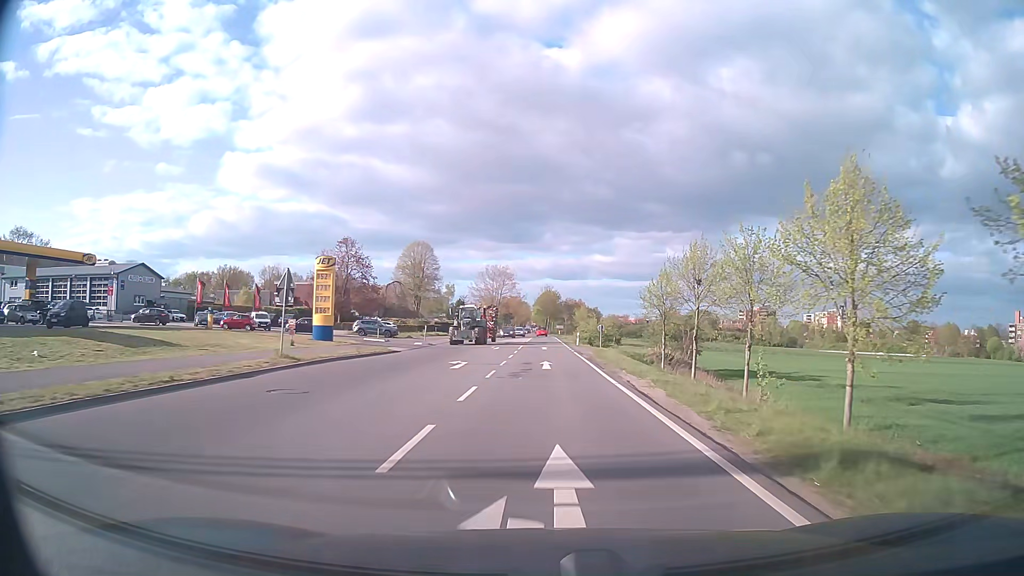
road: secondary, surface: asphalt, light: Day
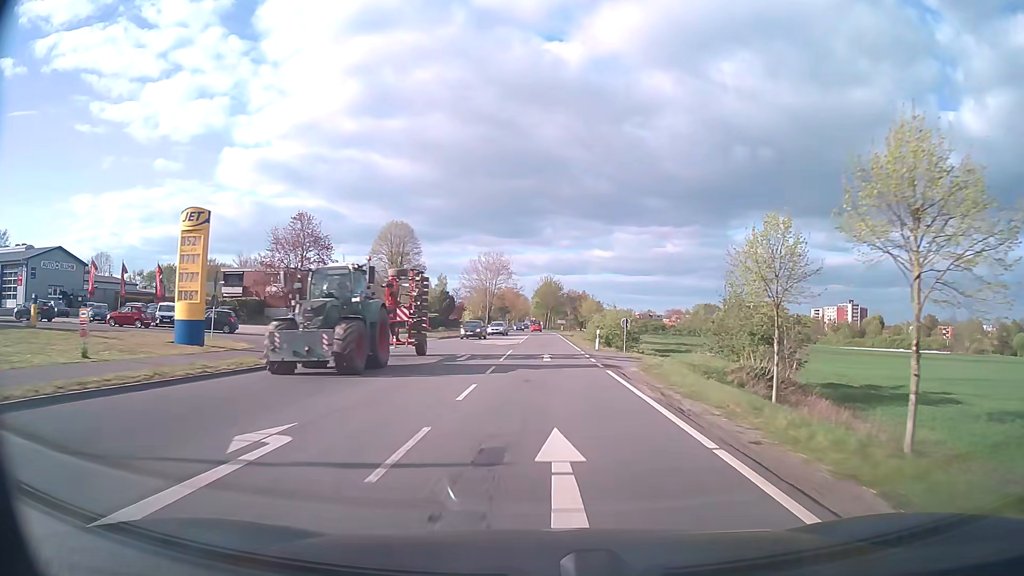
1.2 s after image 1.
(0.0, +18.9) m; 0°
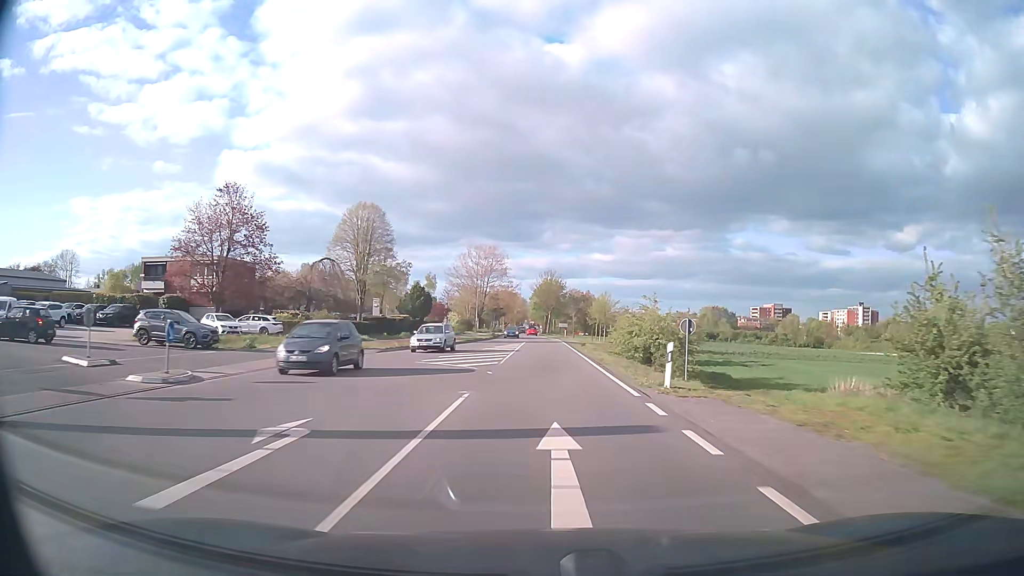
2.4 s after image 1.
(0.0, +19.7) m; 0°
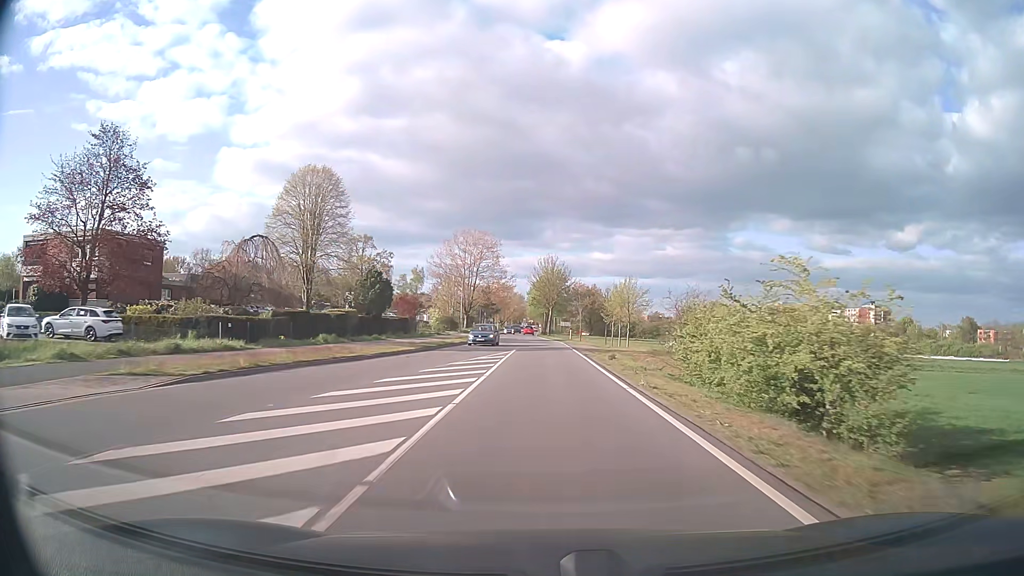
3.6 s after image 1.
(0.0, +20.2) m; 0°
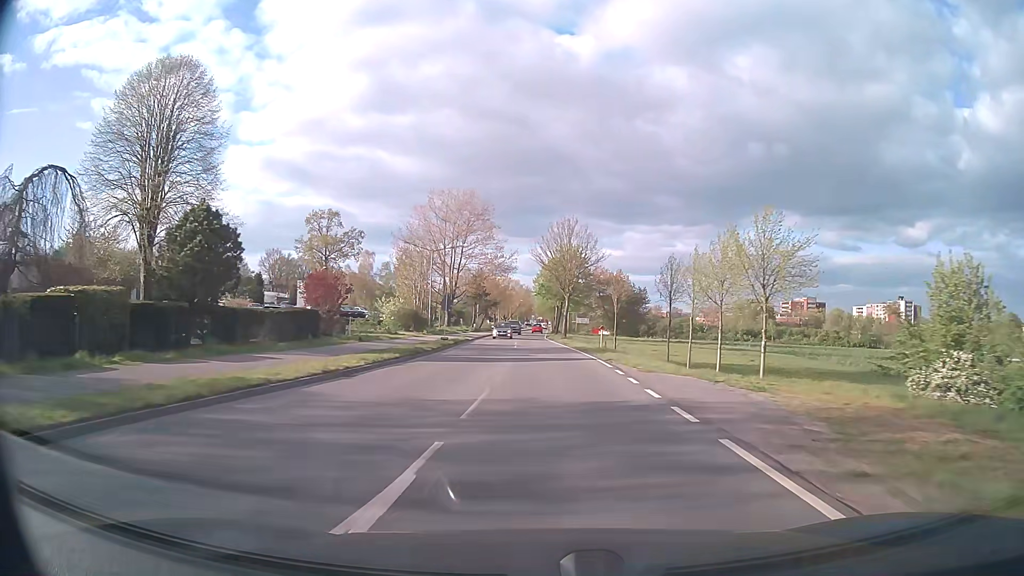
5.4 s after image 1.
(-0.1, +30.9) m; -1°
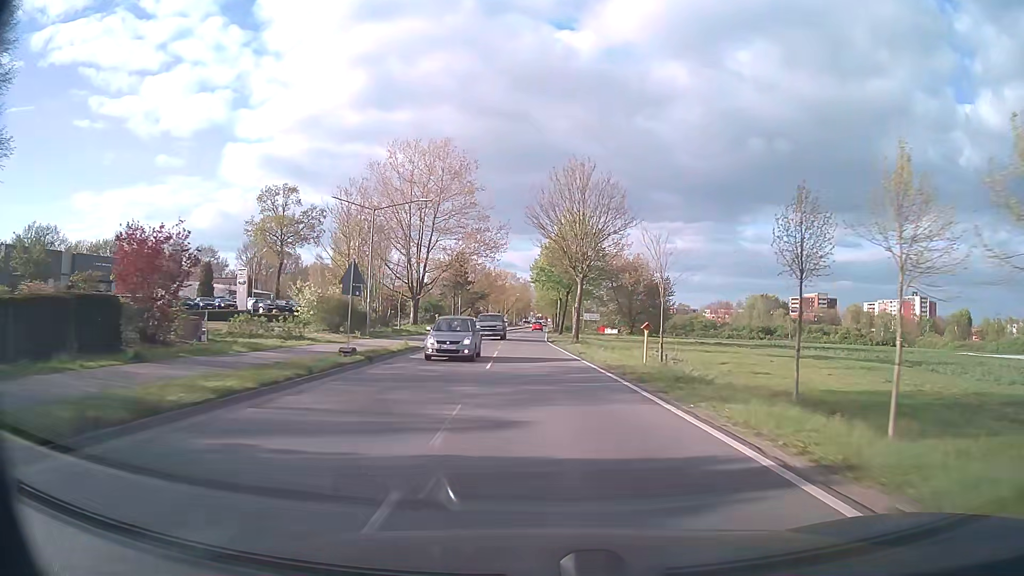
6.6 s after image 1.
(0.0, +20.4) m; 0°
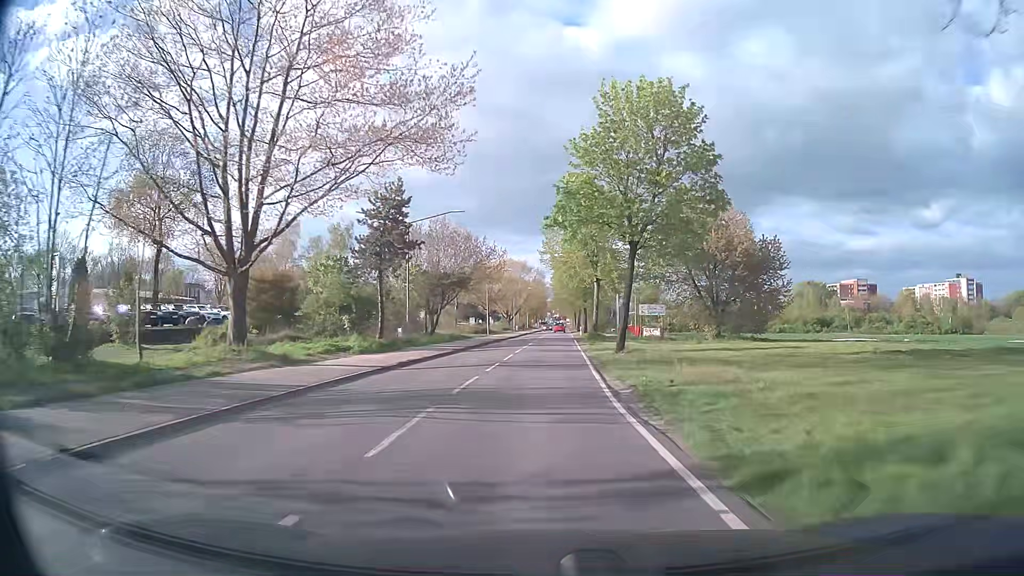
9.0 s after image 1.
(-0.5, +37.0) m; -1°
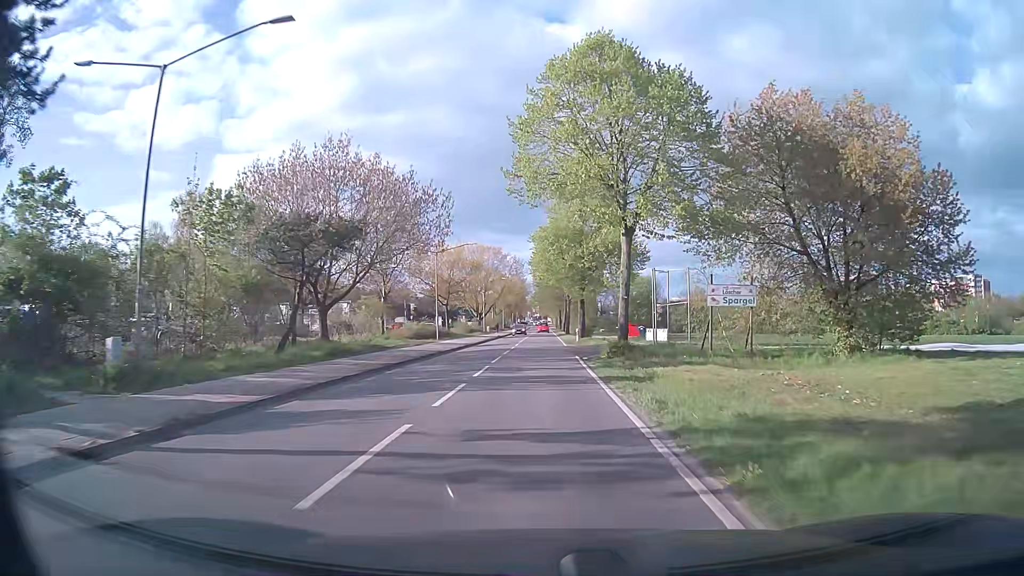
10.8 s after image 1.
(+0.3, +26.0) m; +1°
(0, +10) (0, +20) (0, +30) (0, +40) (0, +50) (0, +60) (0, +70) (0, +80) (+1, +90) (+1, +100) m
